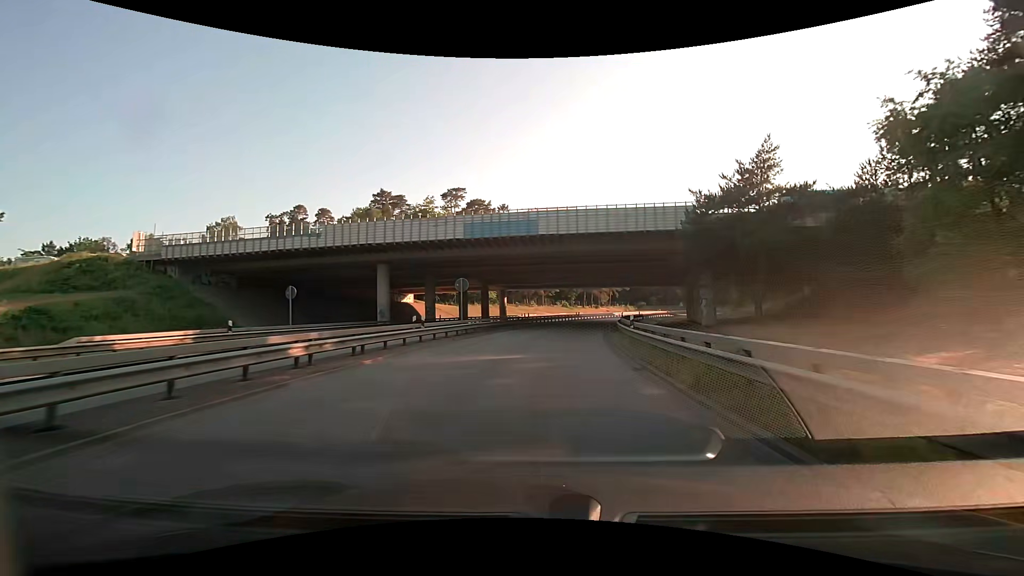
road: motorway_link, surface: asphalt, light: Day
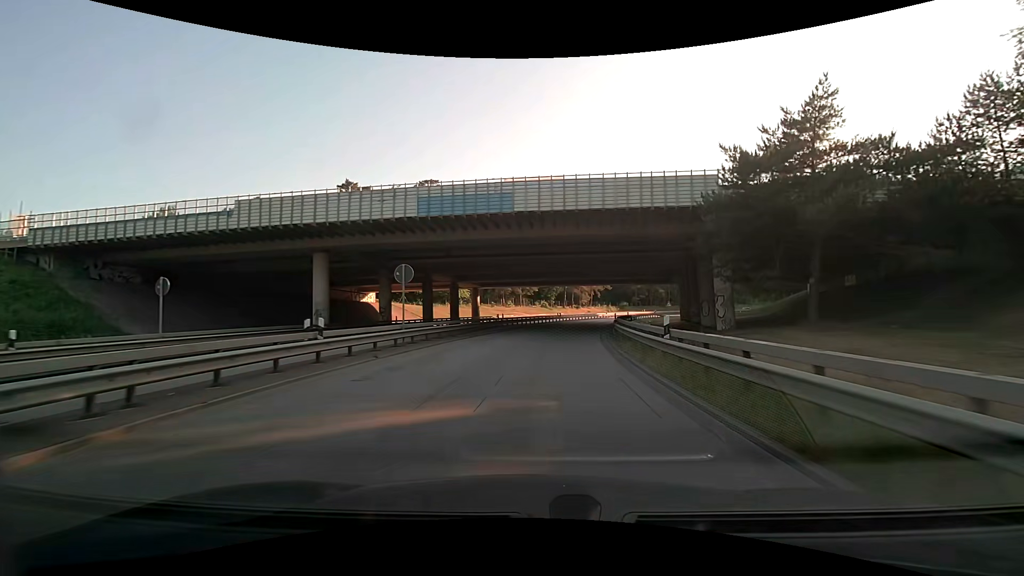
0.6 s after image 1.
(+0.2, +8.4) m; +2°
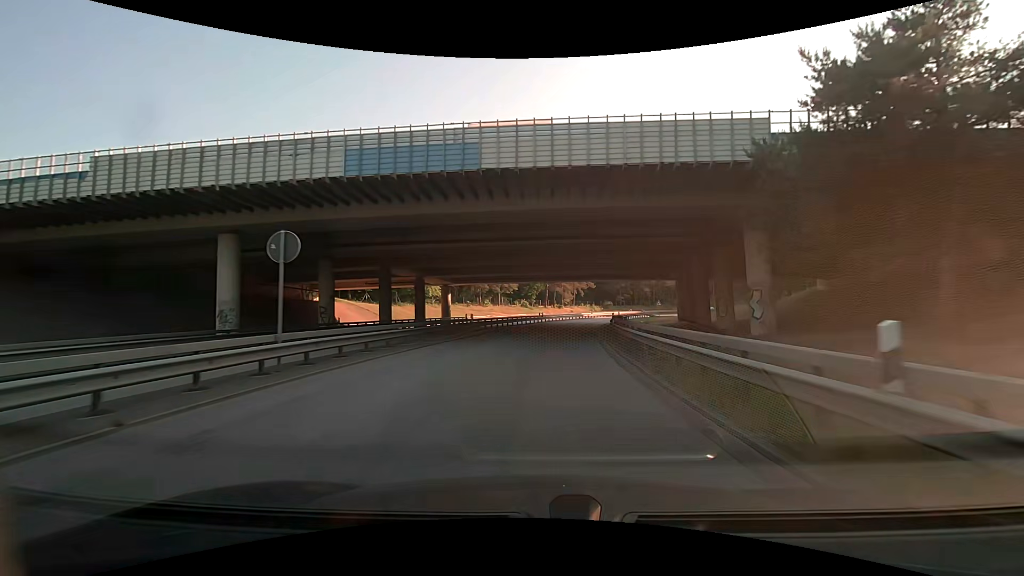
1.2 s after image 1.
(+0.2, +8.2) m; +2°
(0, +10) (+1, +20) (+2, +30) (+3, +40) (+4, +50) (+4, +60) (+6, +70) (+9, +79) (+12, +89) (+16, +98) m
